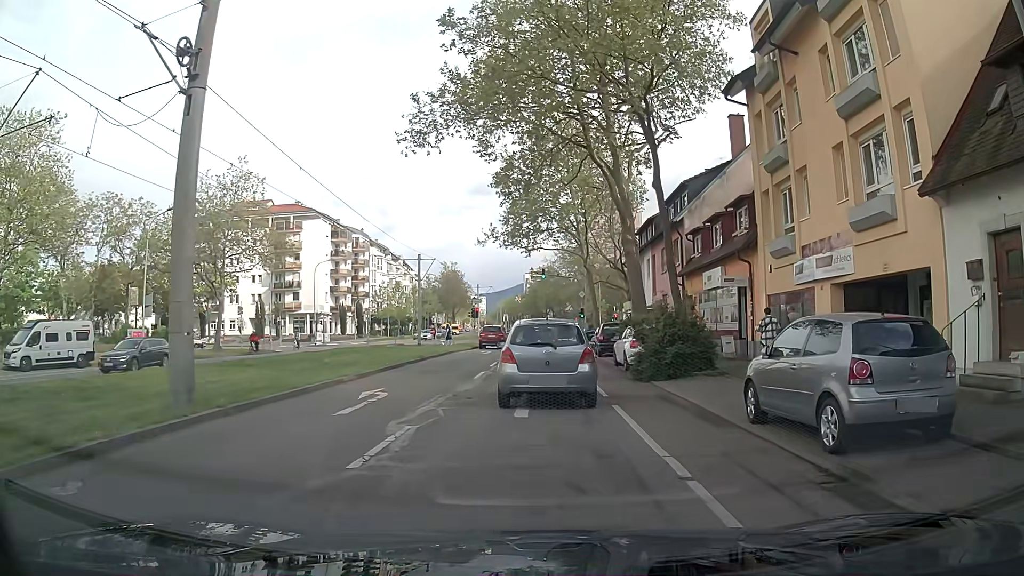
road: tertiary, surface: asphalt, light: Day
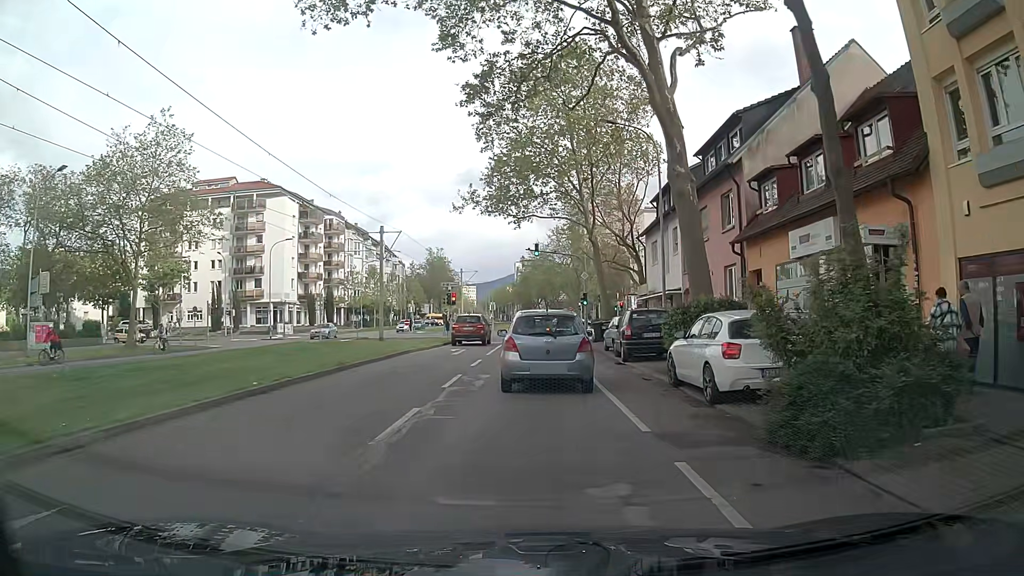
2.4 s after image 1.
(0.0, +11.4) m; +2°
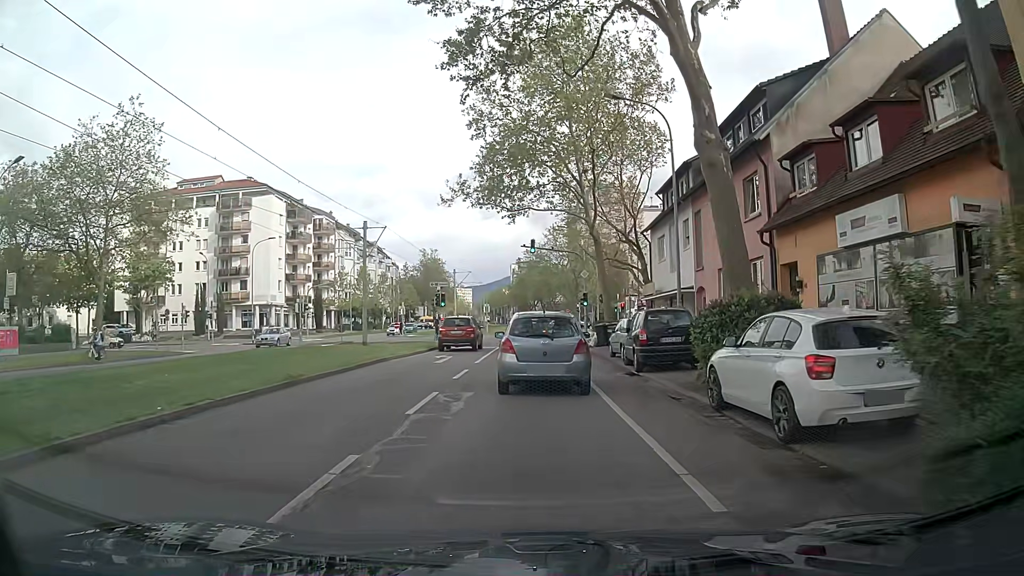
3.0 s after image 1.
(-0.1, +3.5) m; -2°
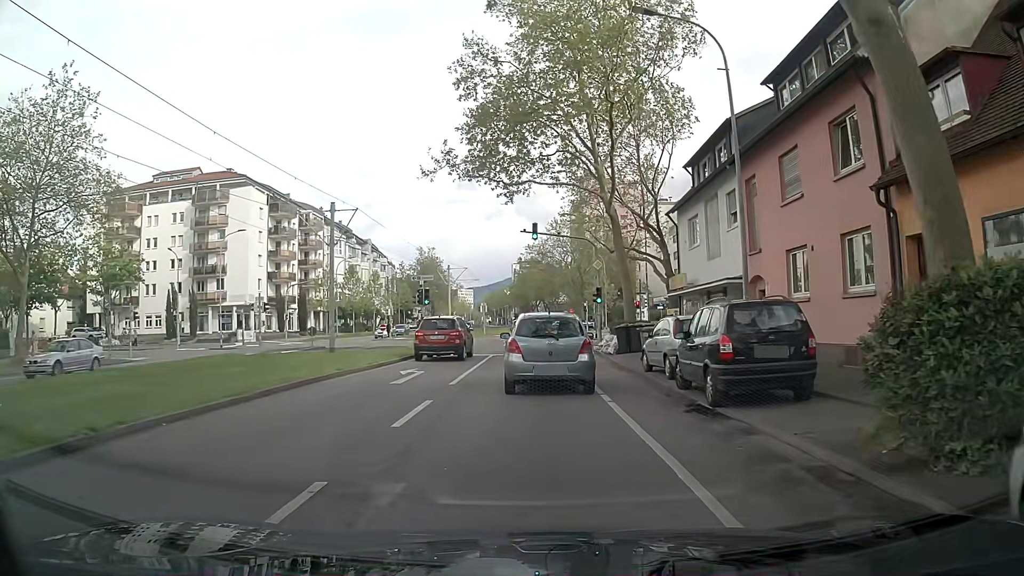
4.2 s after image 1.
(+0.1, +7.2) m; +3°
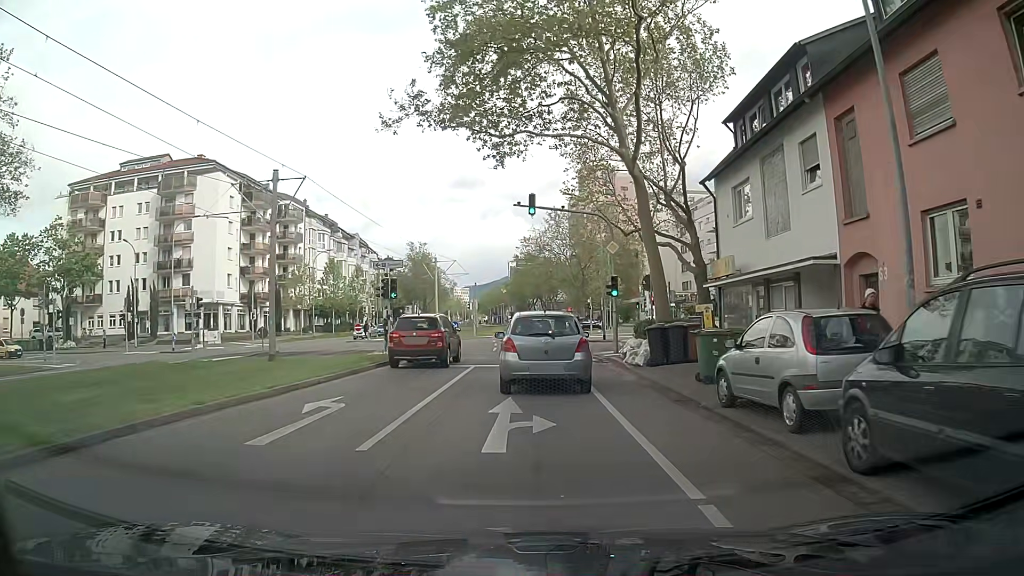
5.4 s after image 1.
(-0.3, +7.6) m; -3°
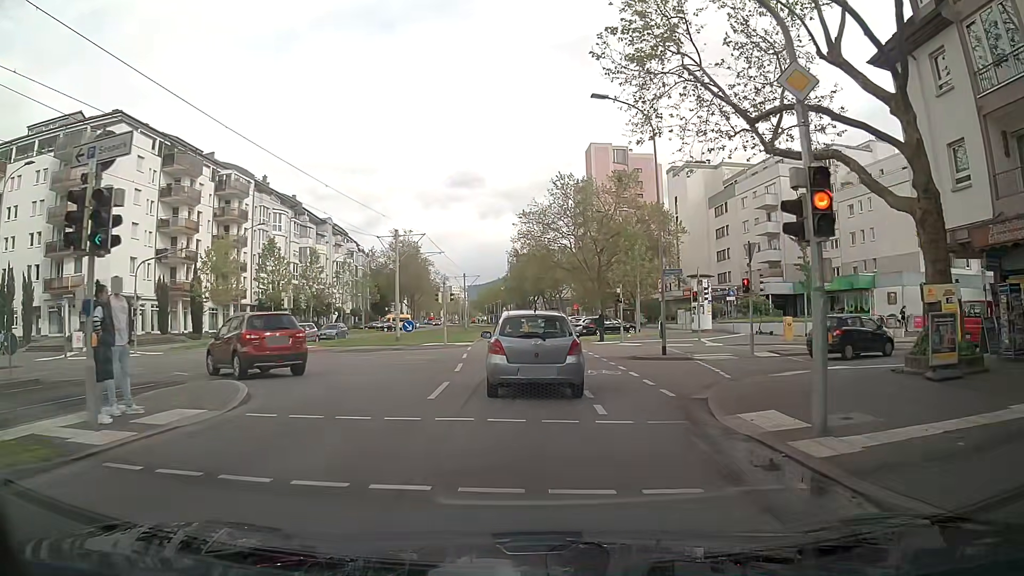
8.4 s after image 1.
(+0.4, +19.3) m; +1°
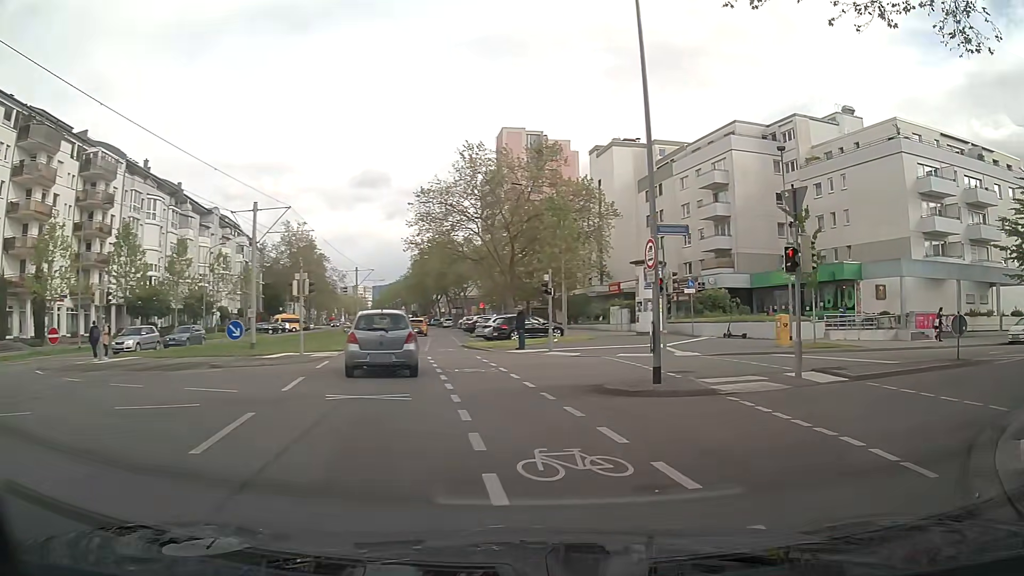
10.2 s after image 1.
(+0.3, +11.1) m; +7°
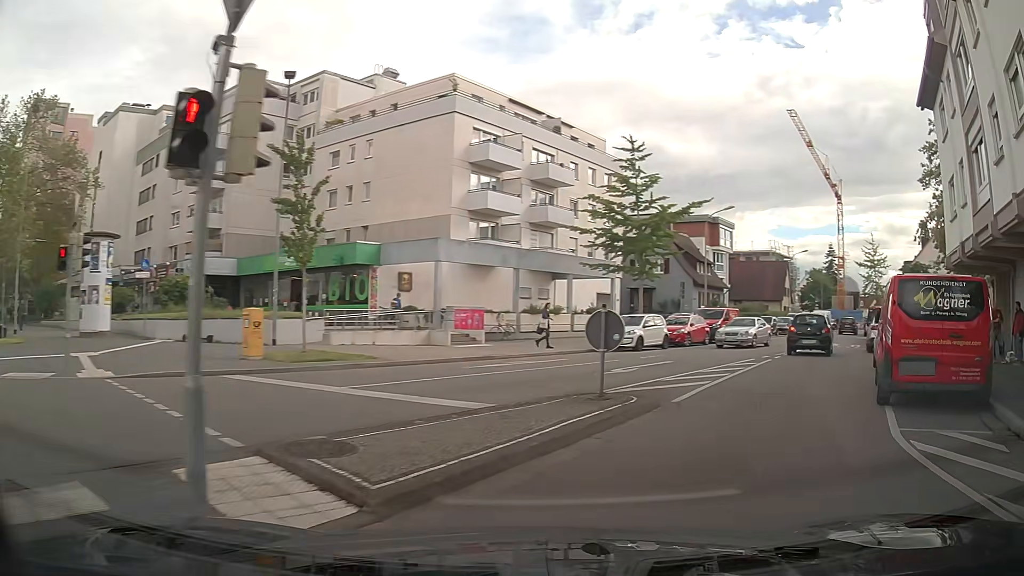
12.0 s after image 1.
(+3.8, +9.3) m; +46°
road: residential
(+2, +10) (+6, +19) (+10, +28) (+15, +37) (+19, +46) (+23, +55) (+28, +64) (+33, +73) (+37, +82) (+42, +90) m
